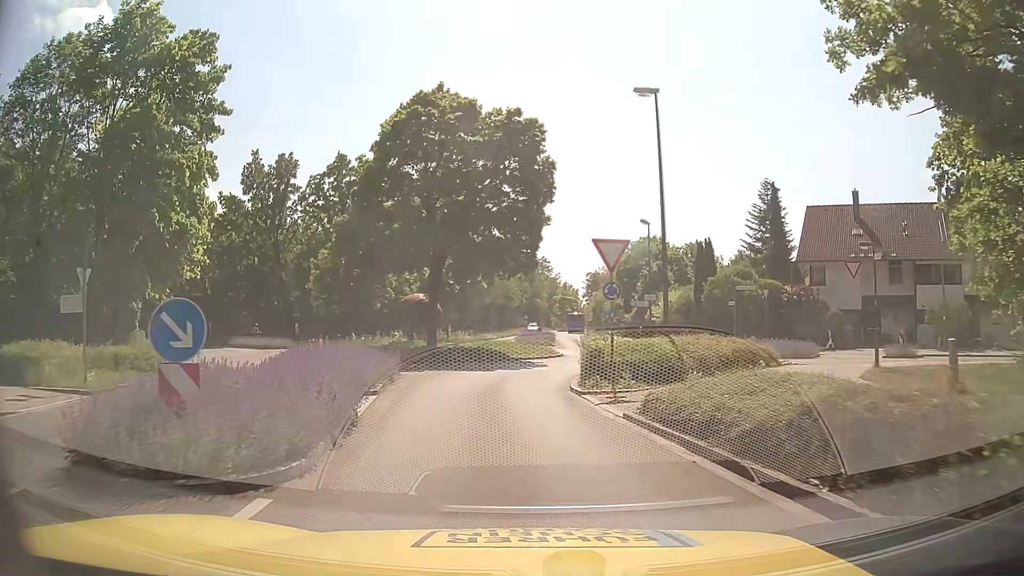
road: tertiary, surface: asphalt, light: Day
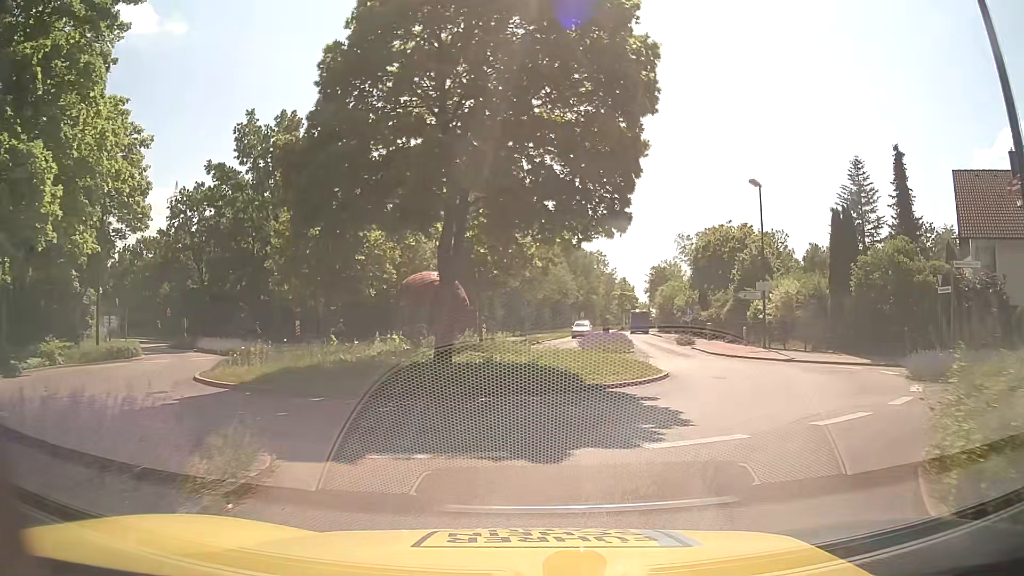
(-0.7, +12.8) m; -4°
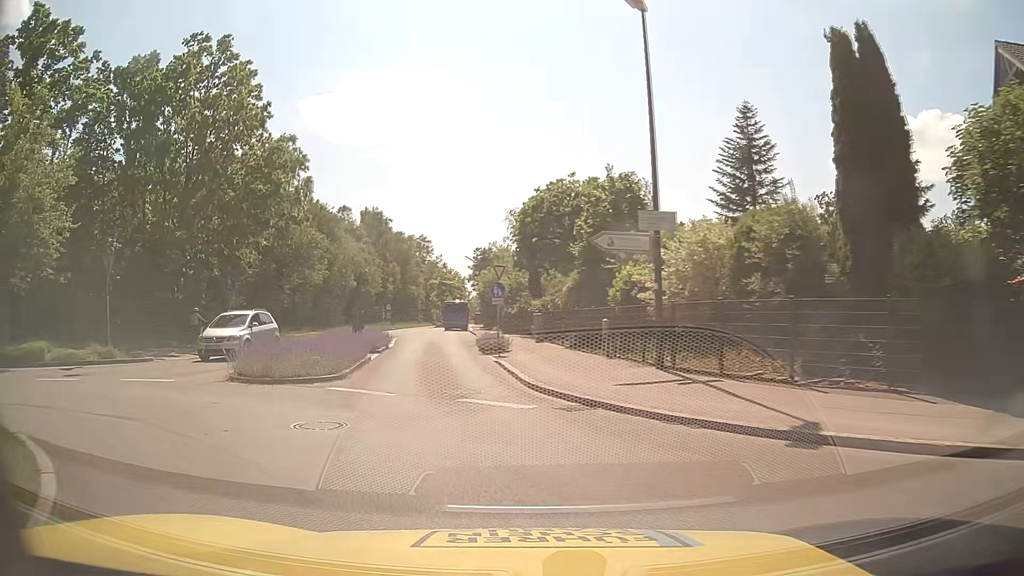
(+5.5, +18.9) m; +14°
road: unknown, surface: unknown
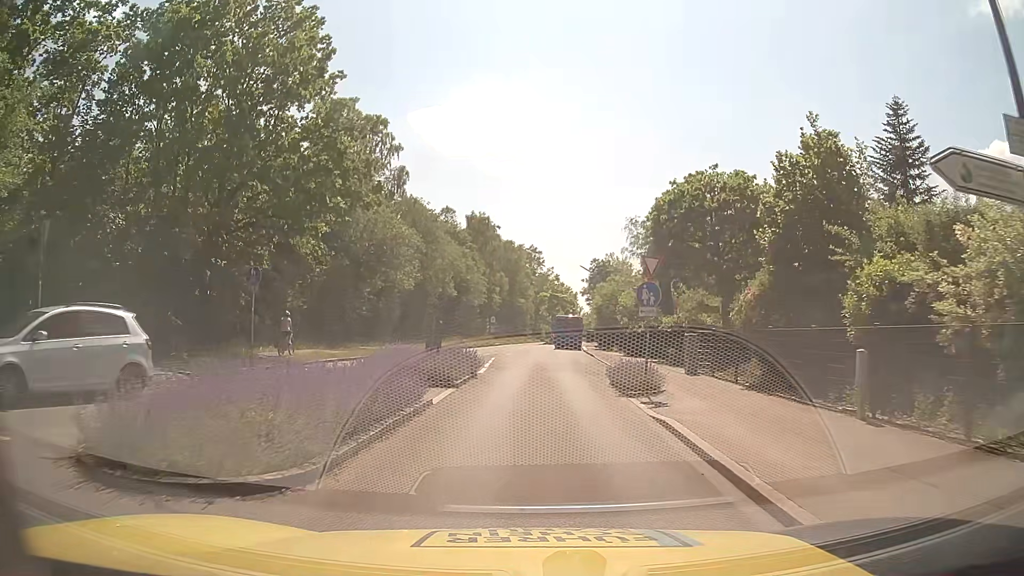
(-1.0, +8.7) m; -10°
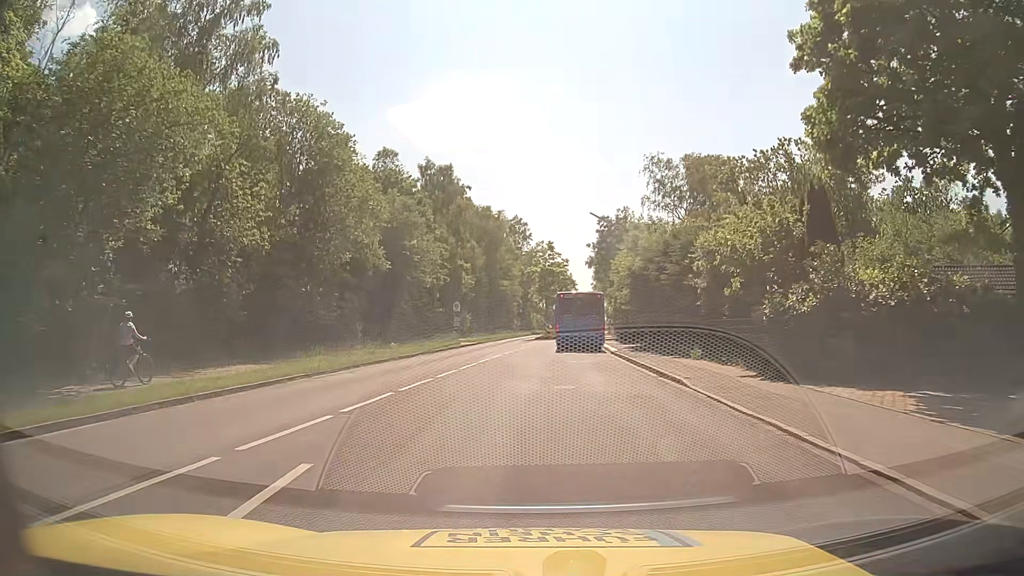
(+0.7, +26.8) m; +2°
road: tertiary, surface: asphalt
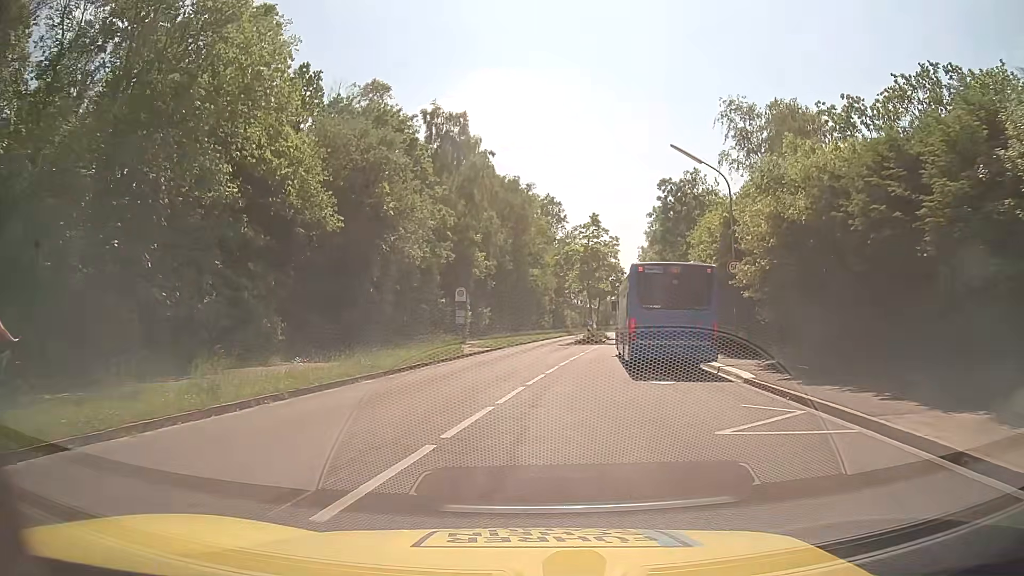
(-0.5, +16.6) m; -3°
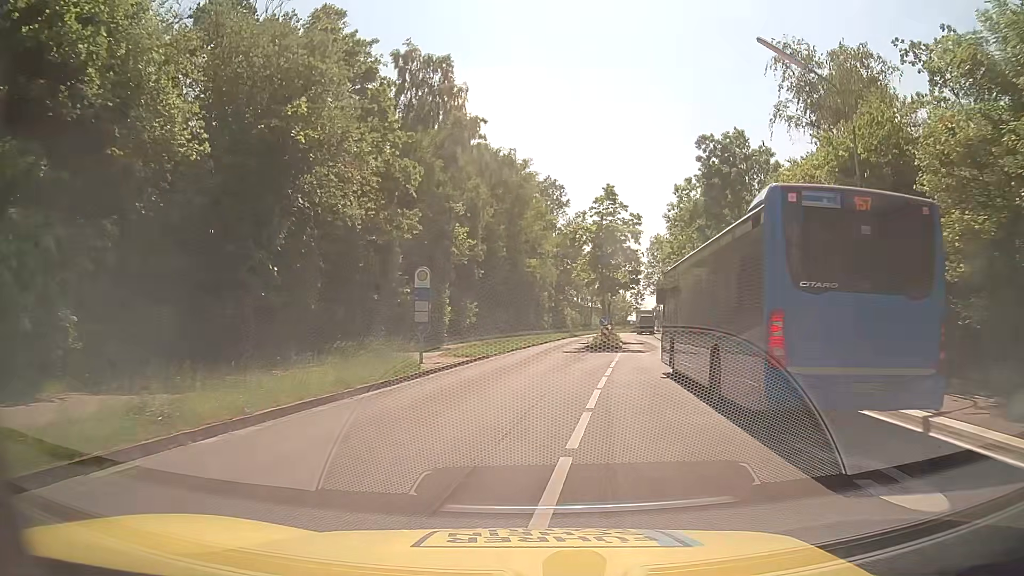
(0.0, +11.1) m; 0°
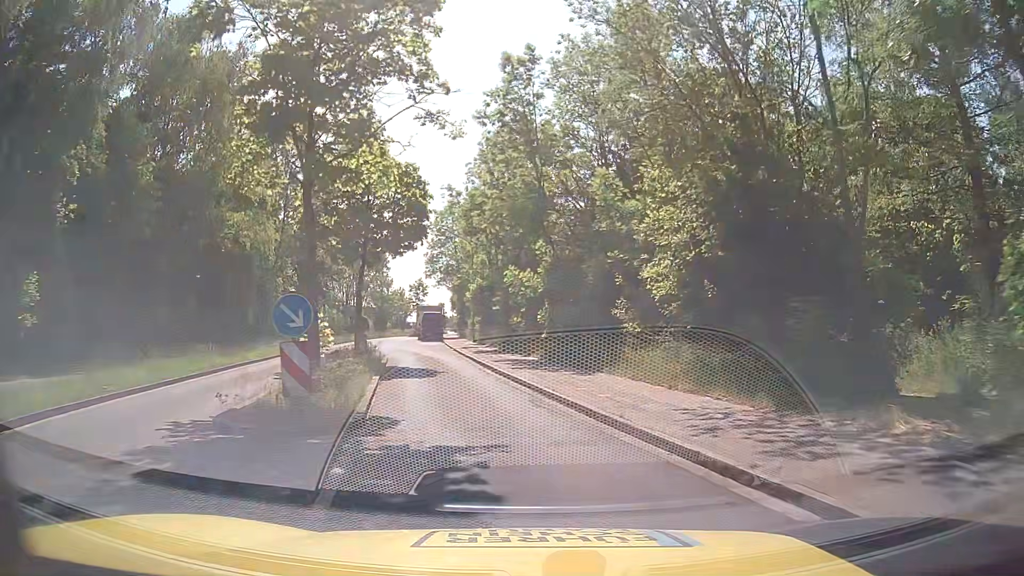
(+4.0, +27.9) m; +19°
(-1, +10) (-2, +20) (-4, +30) (-6, +39) (-8, +49) (-11, +59) (-13, +69) (-14, +79) (-14, +89) (-14, +99) m
